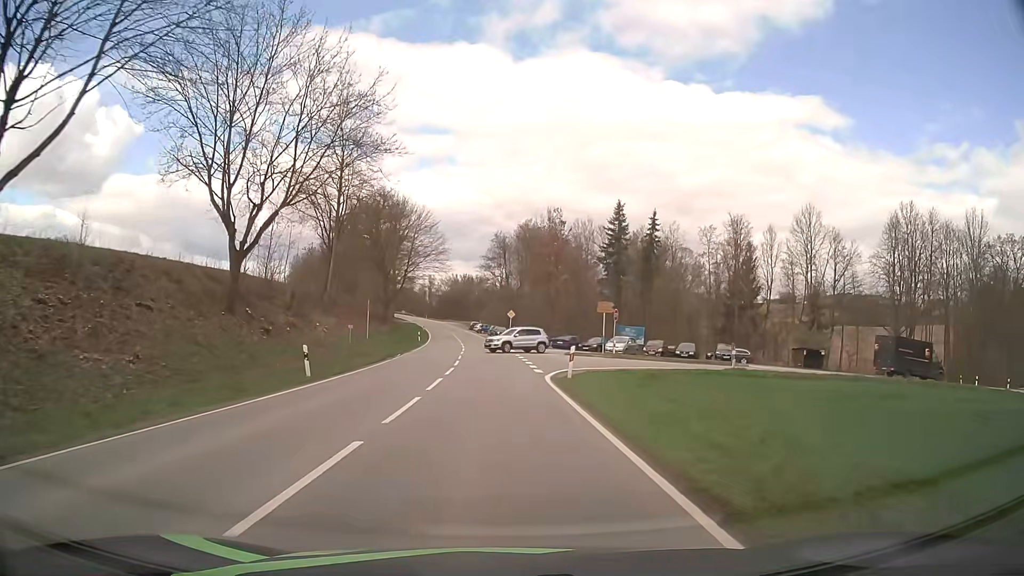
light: Day
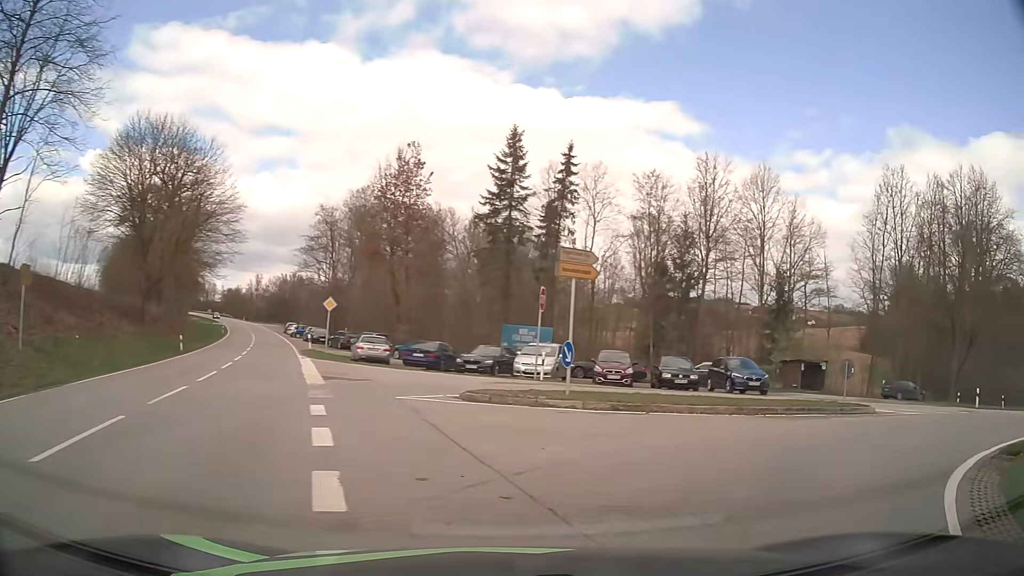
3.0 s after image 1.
(+0.6, +27.5) m; +14°
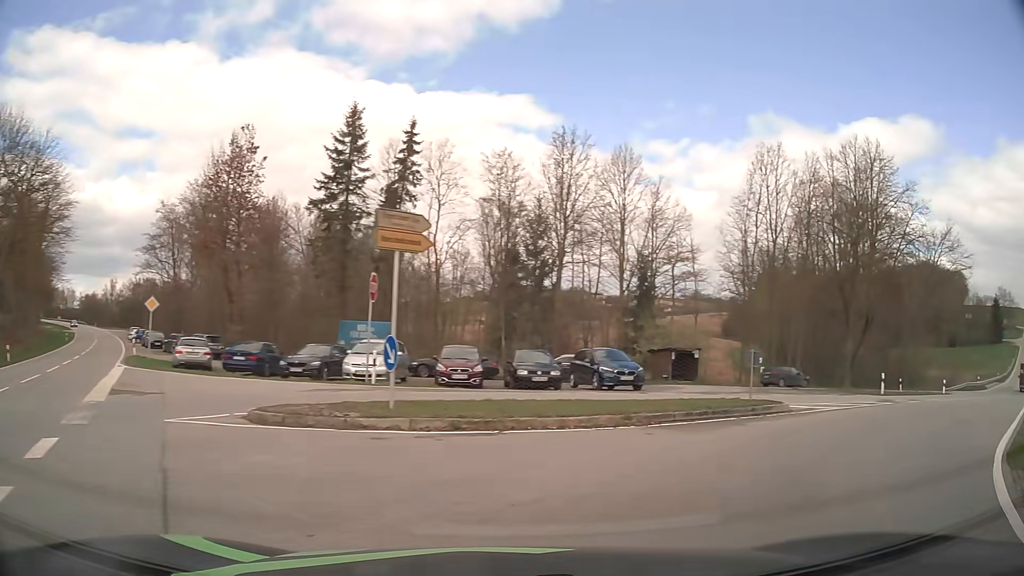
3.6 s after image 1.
(+0.4, +3.9) m; +13°
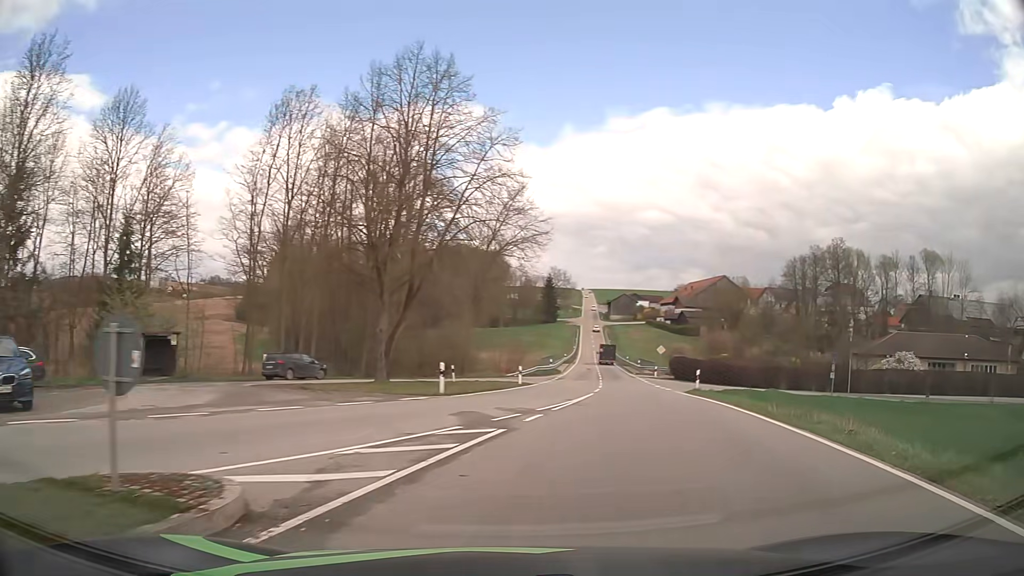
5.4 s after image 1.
(+4.0, +10.9) m; +40°
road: tertiary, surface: asphalt
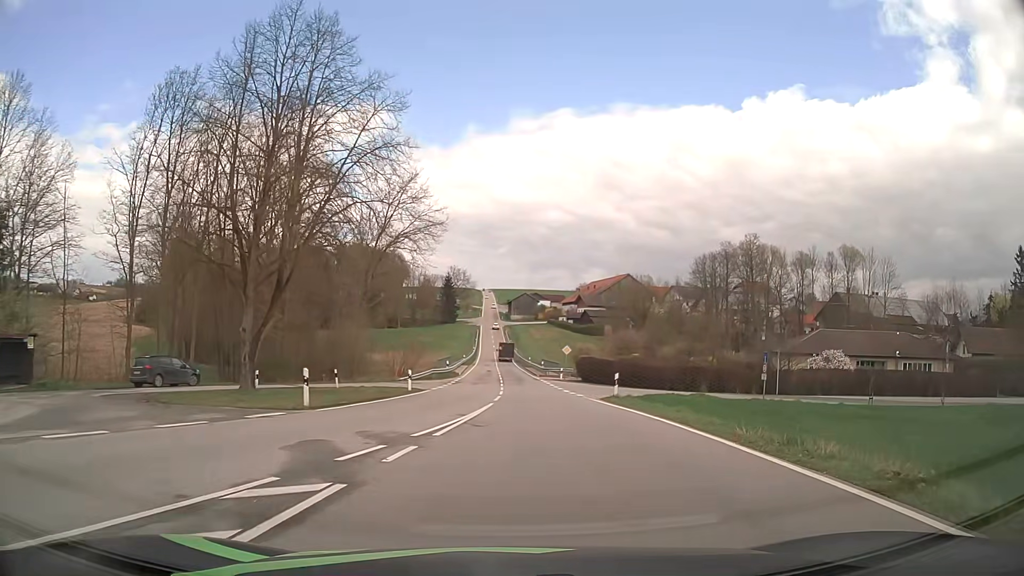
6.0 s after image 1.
(+0.4, +4.5) m; +9°
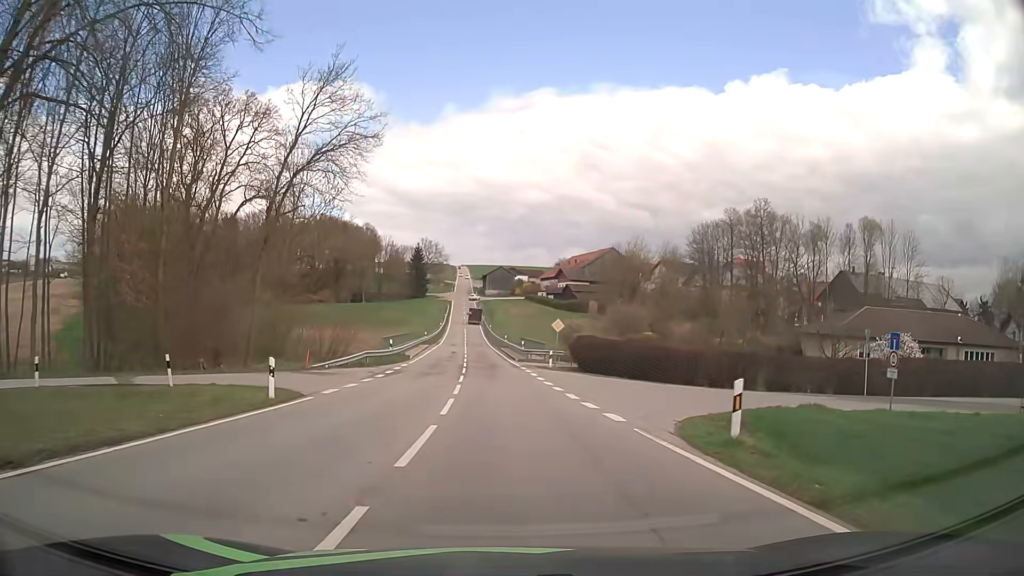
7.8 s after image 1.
(+0.5, +16.5) m; +2°
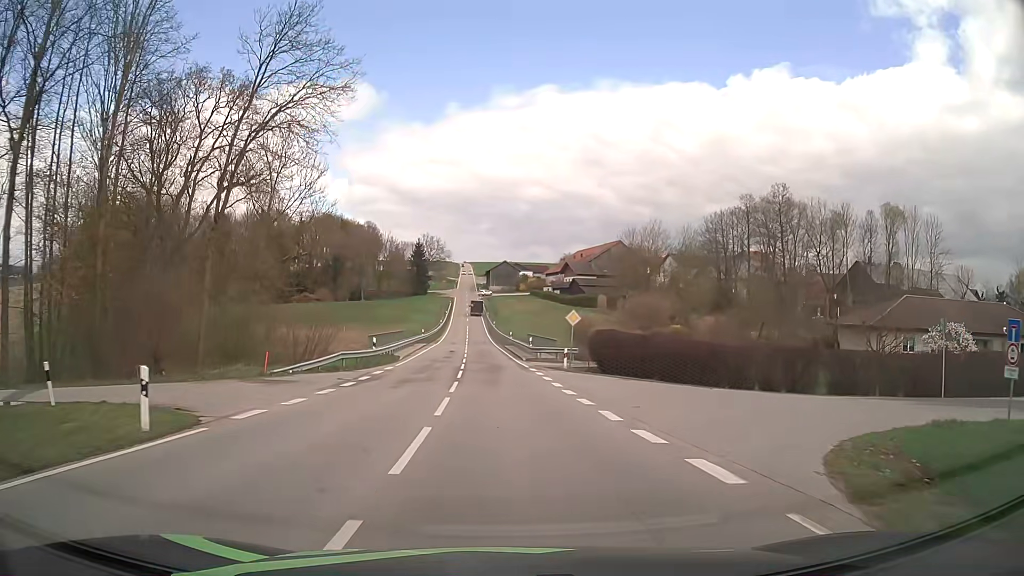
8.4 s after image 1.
(0.0, +6.6) m; 0°
